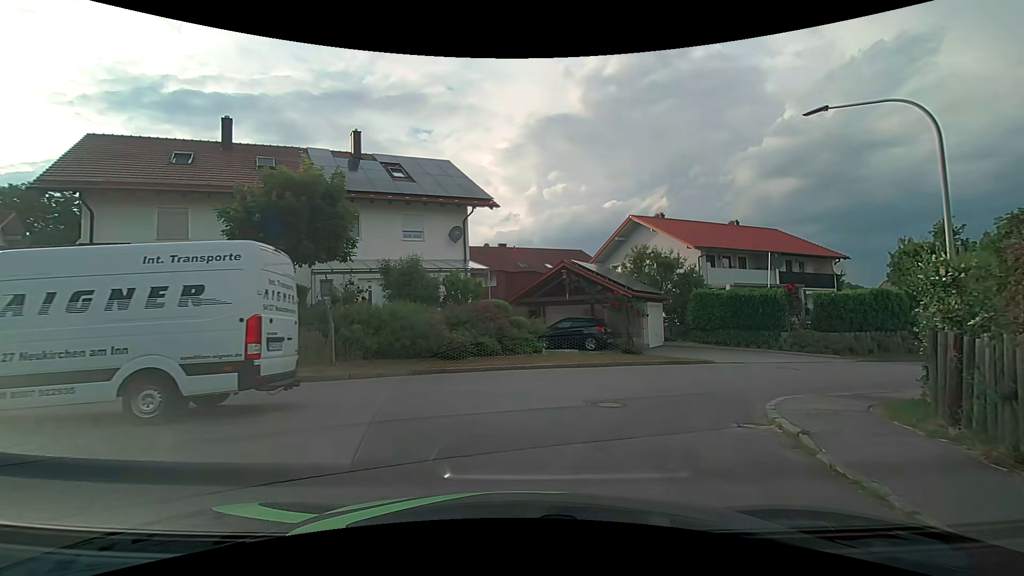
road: tertiary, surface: asphalt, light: Day
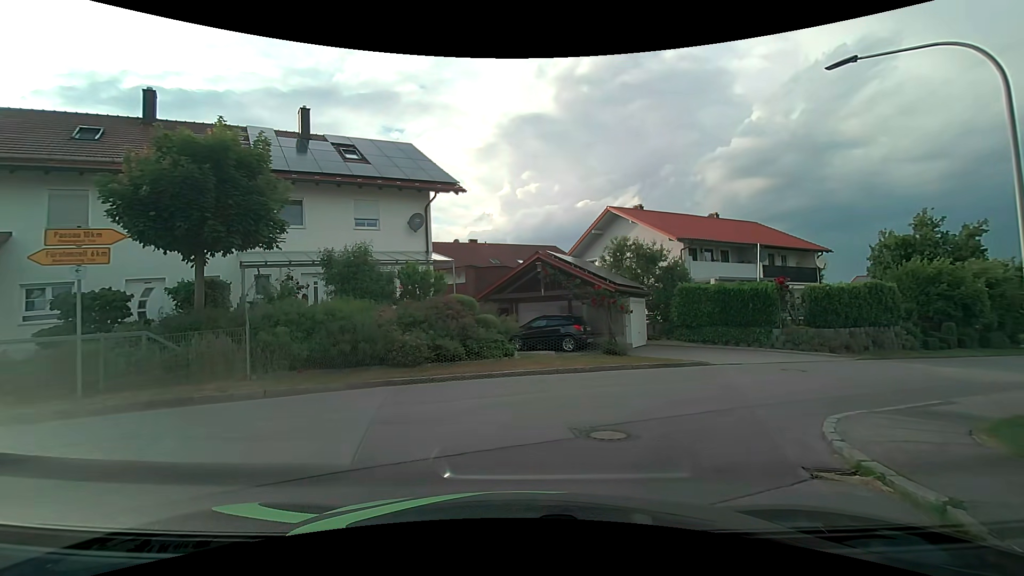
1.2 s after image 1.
(0.0, +2.7) m; +2°
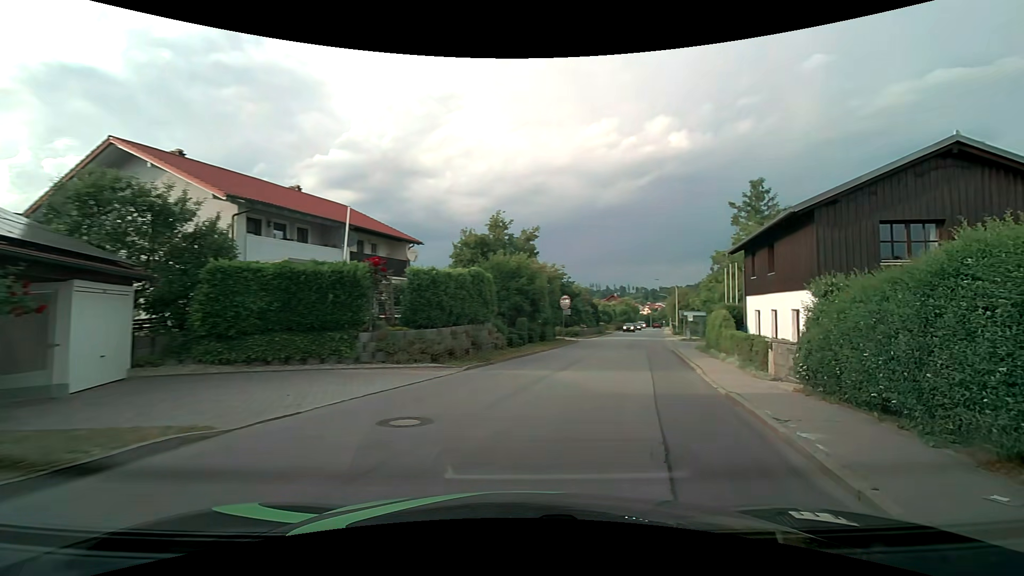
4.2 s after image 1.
(+3.1, +10.5) m; +45°
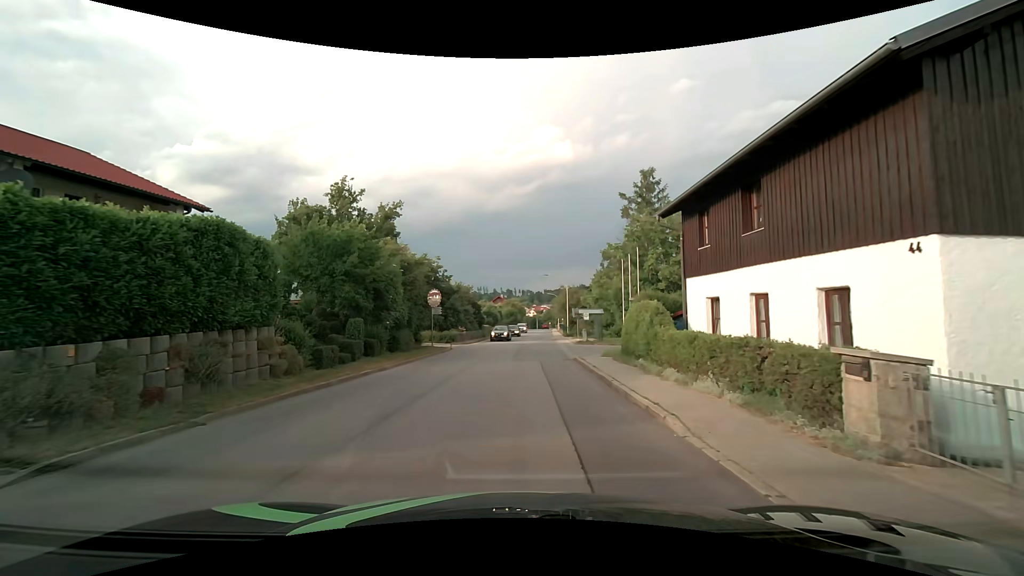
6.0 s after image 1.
(+1.7, +10.0) m; +13°
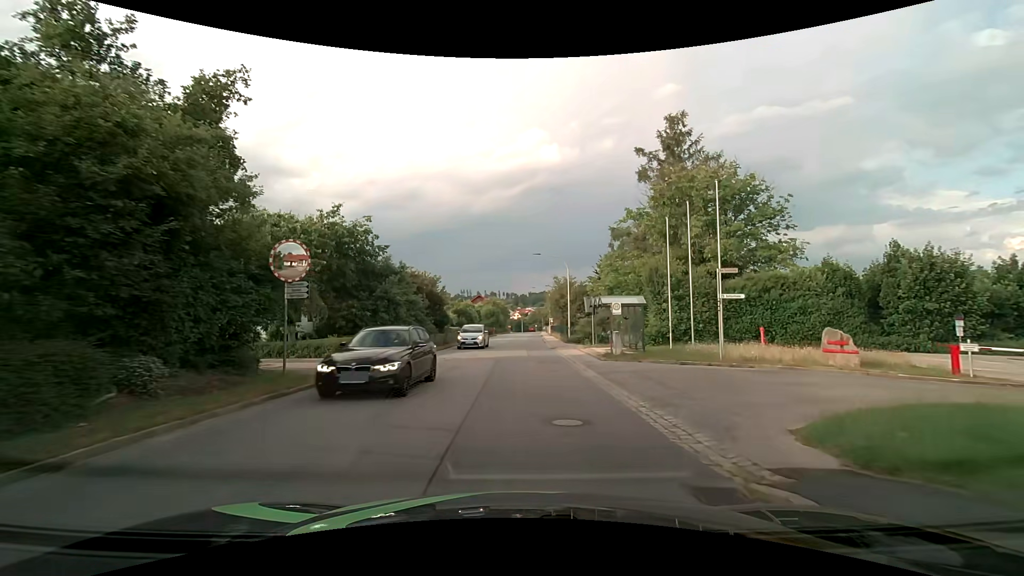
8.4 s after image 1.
(+0.2, +18.8) m; +1°
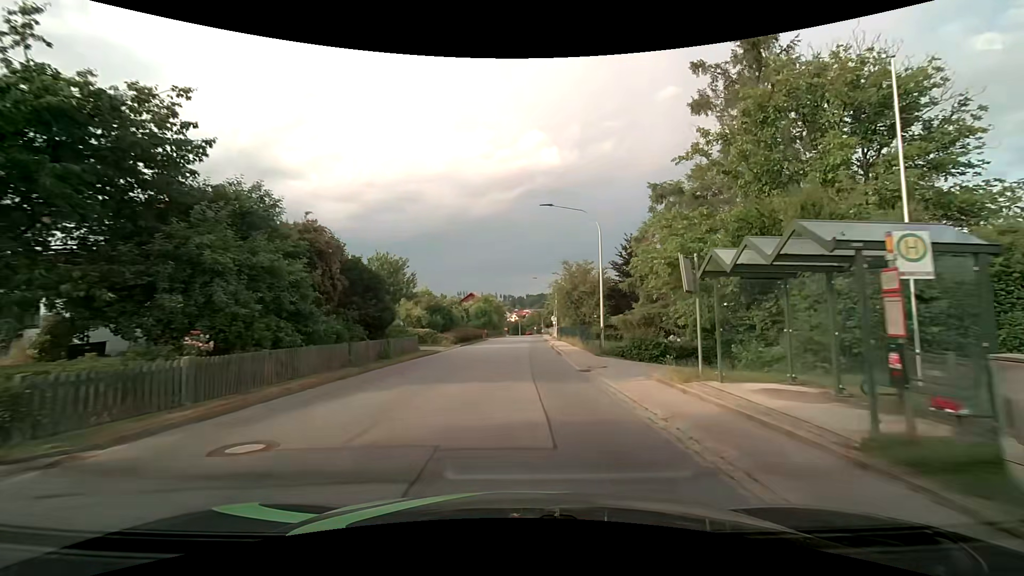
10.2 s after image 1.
(+0.1, +17.4) m; +1°
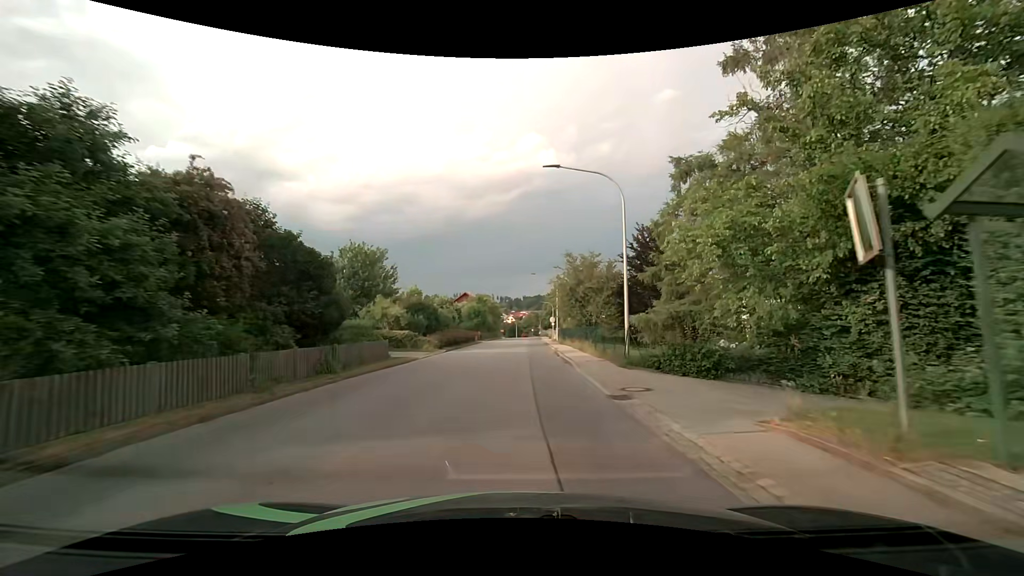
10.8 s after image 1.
(0.0, +6.2) m; 0°
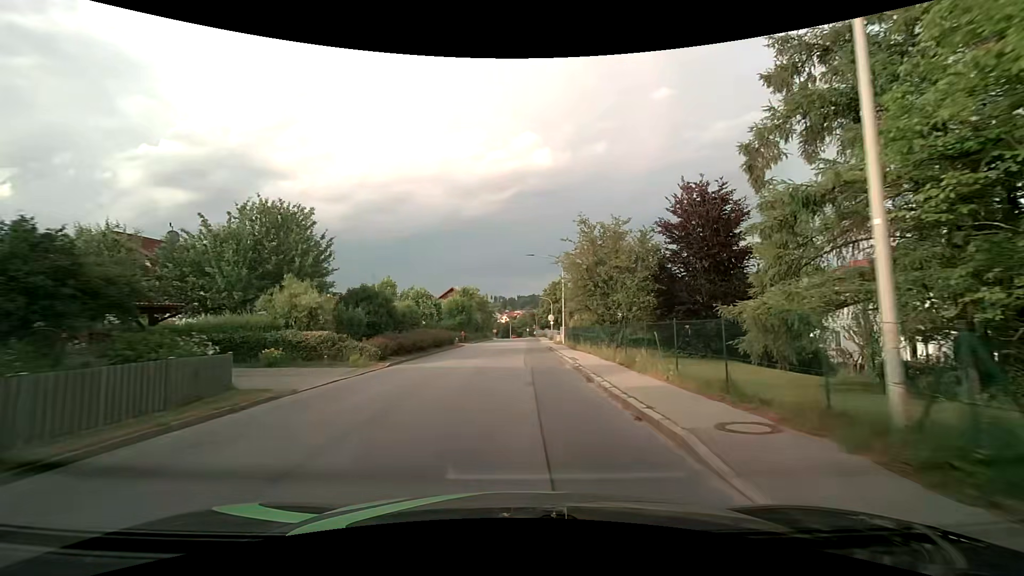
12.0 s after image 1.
(+0.1, +13.1) m; +1°
(0, +10) (0, +20) (0, +30) (0, +40) (+1, +50) (+1, +60) (+1, +70) (+1, +80) (+1, +90) (+2, +100) m
